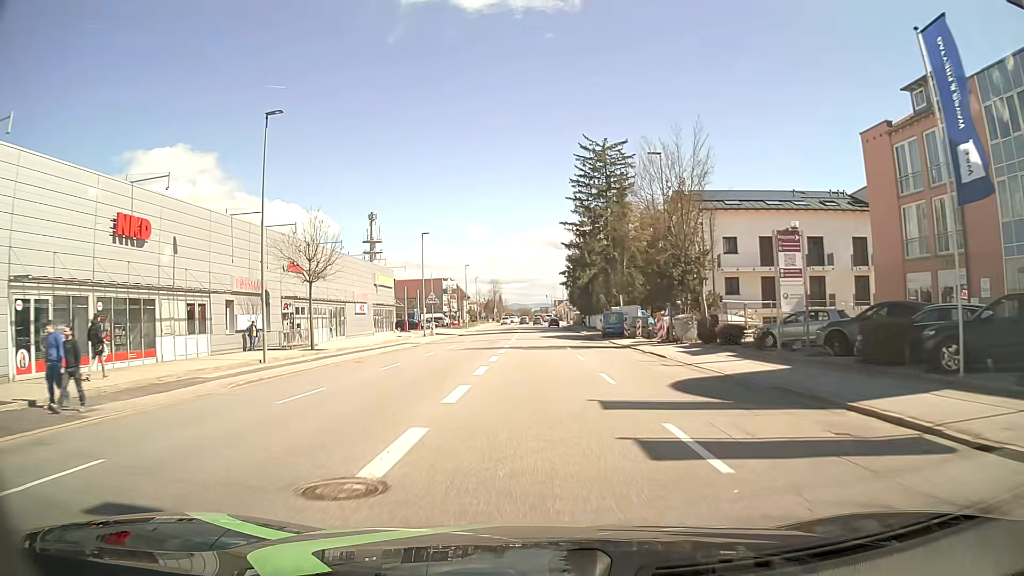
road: tertiary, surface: asphalt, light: Day
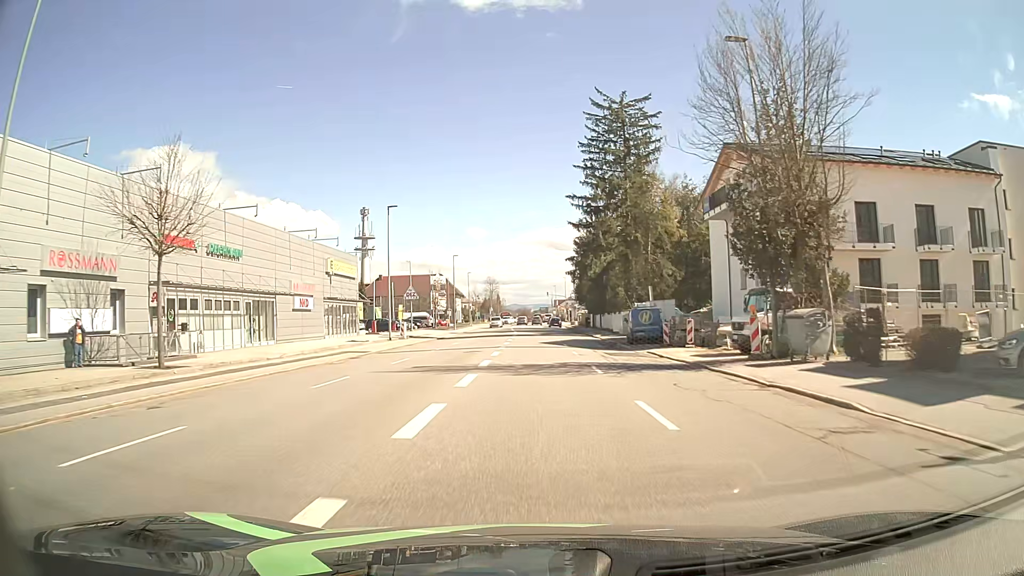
(0.0, +15.8) m; 0°
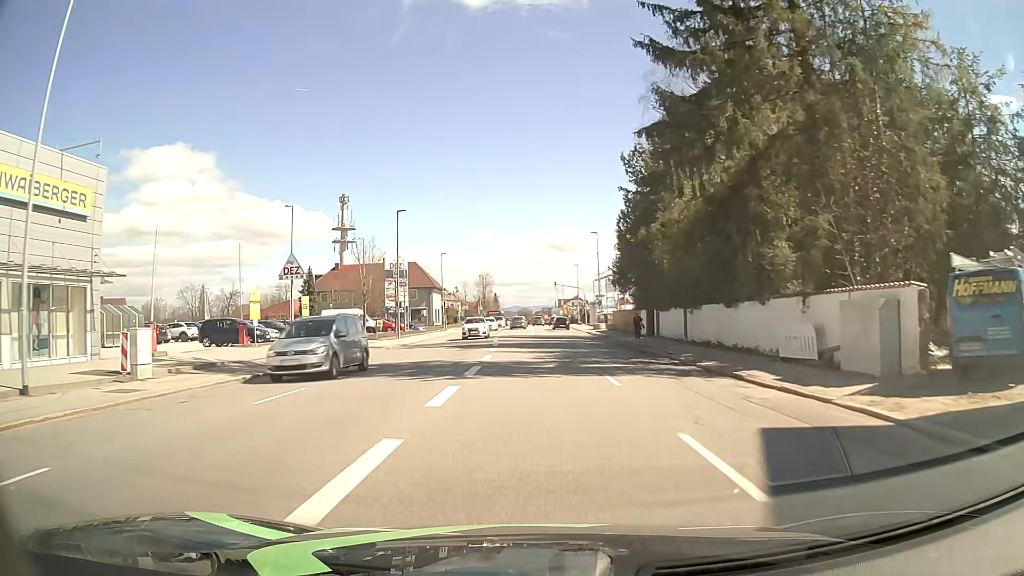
(-0.2, +39.5) m; 0°
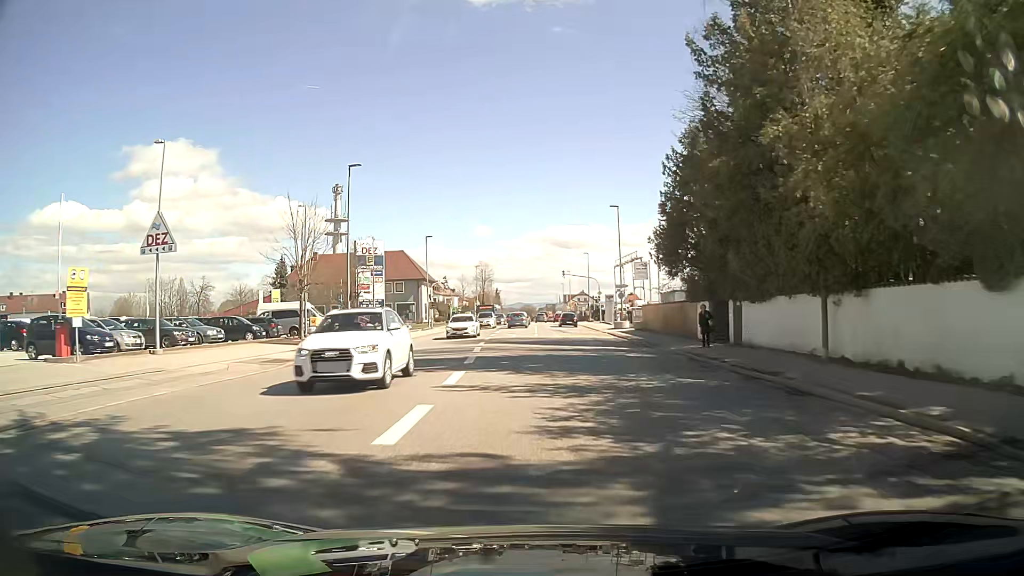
(0.0, +15.4) m; 0°
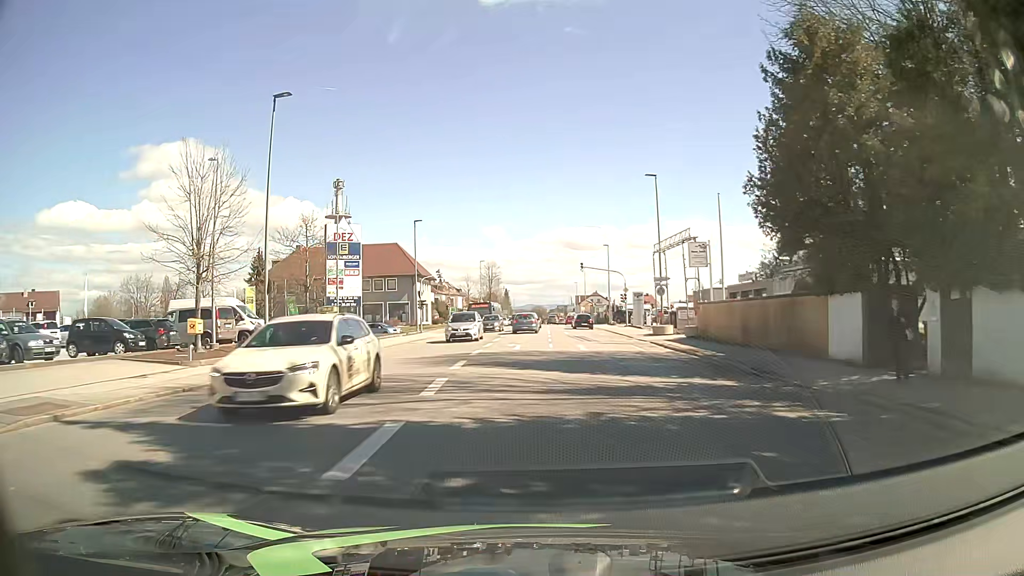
(-0.1, +13.3) m; -1°
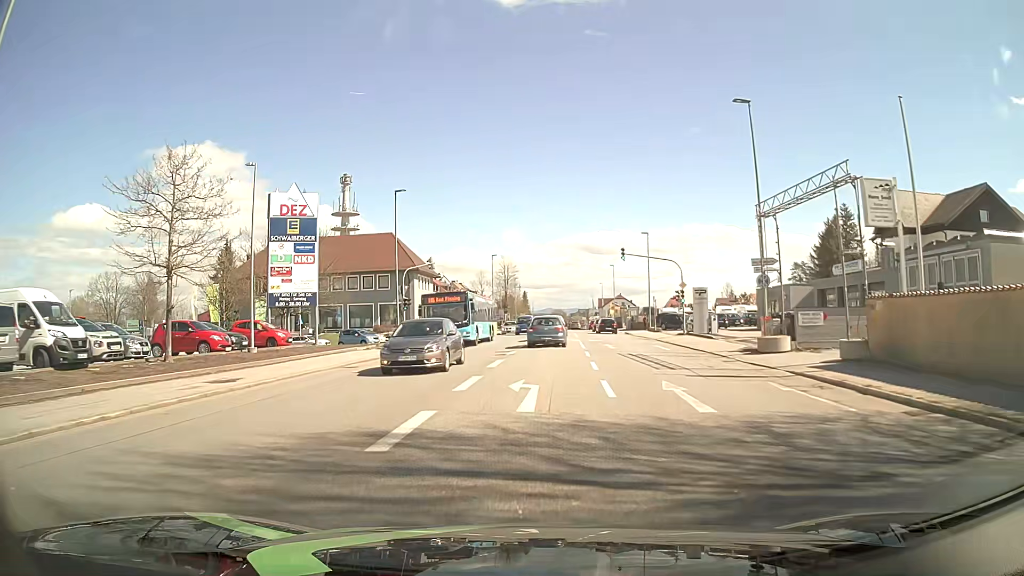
(-0.2, +16.4) m; -2°
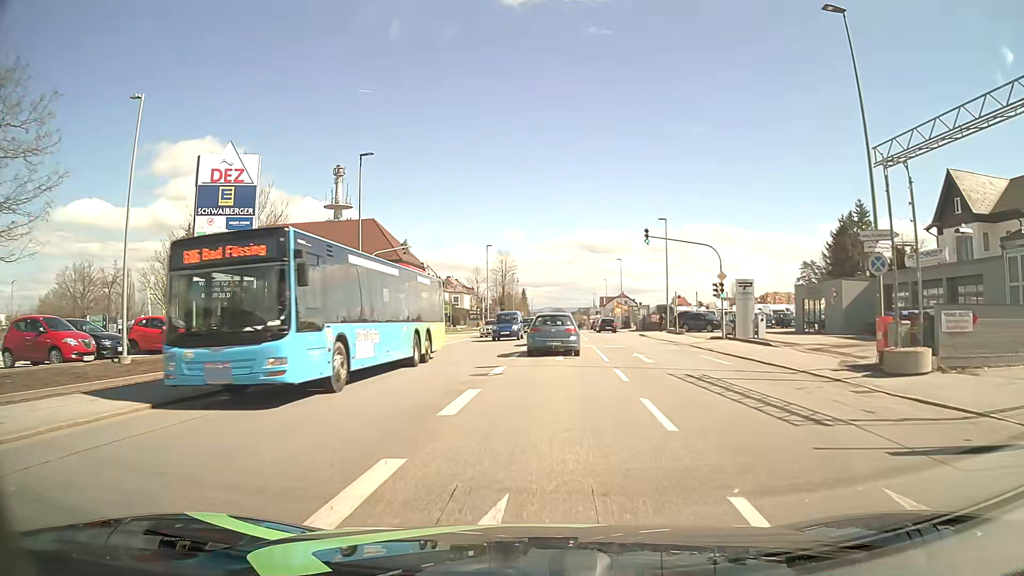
(0.0, +9.5) m; 0°
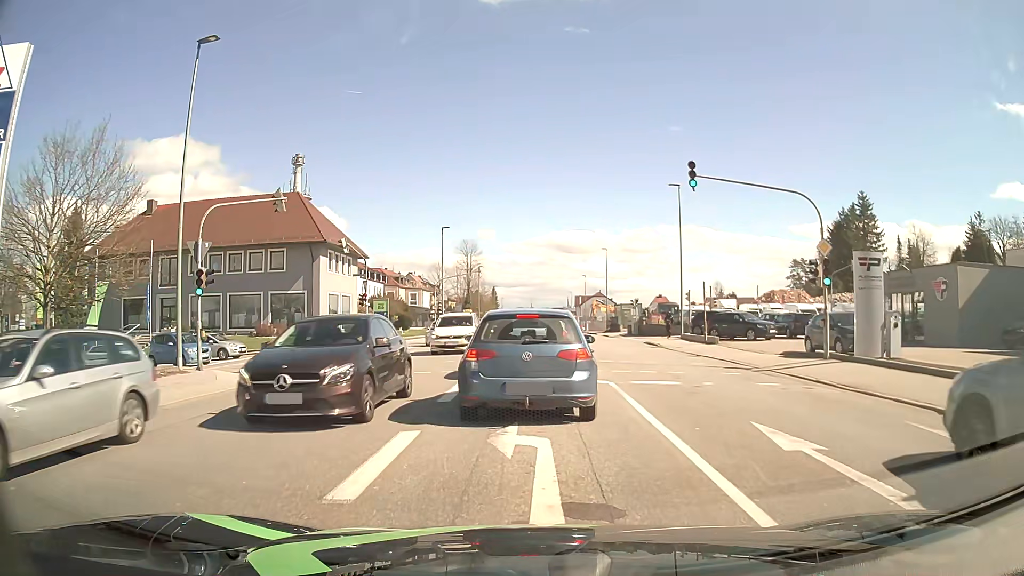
(+0.5, +16.0) m; +2°
